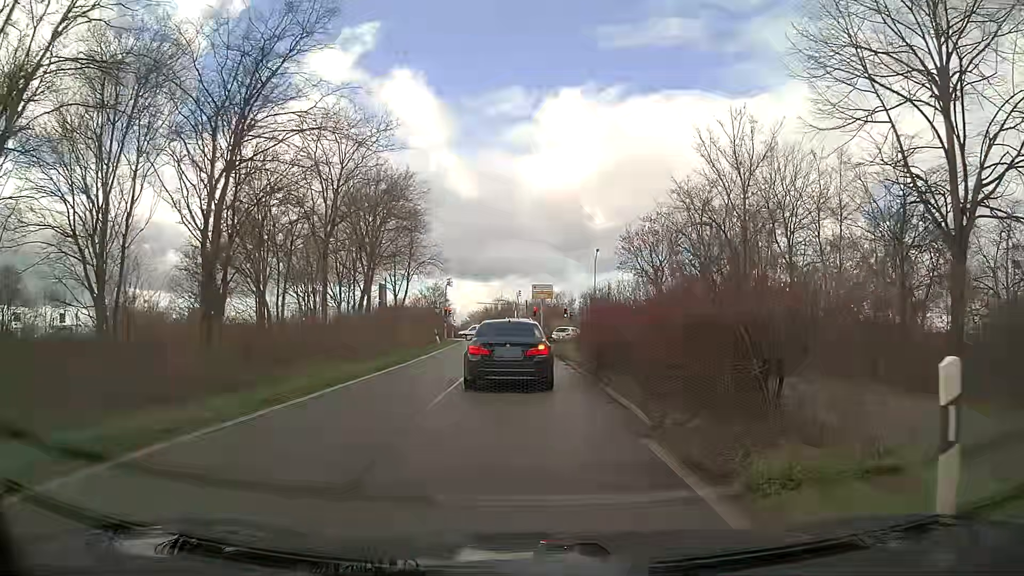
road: trunk_link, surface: asphalt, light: Day
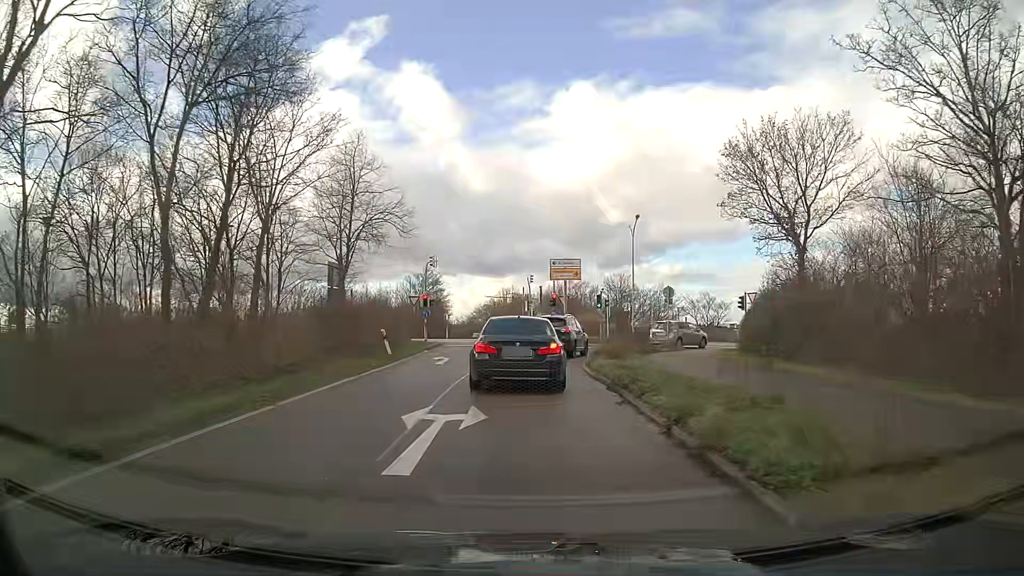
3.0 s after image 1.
(-0.4, +20.1) m; -2°
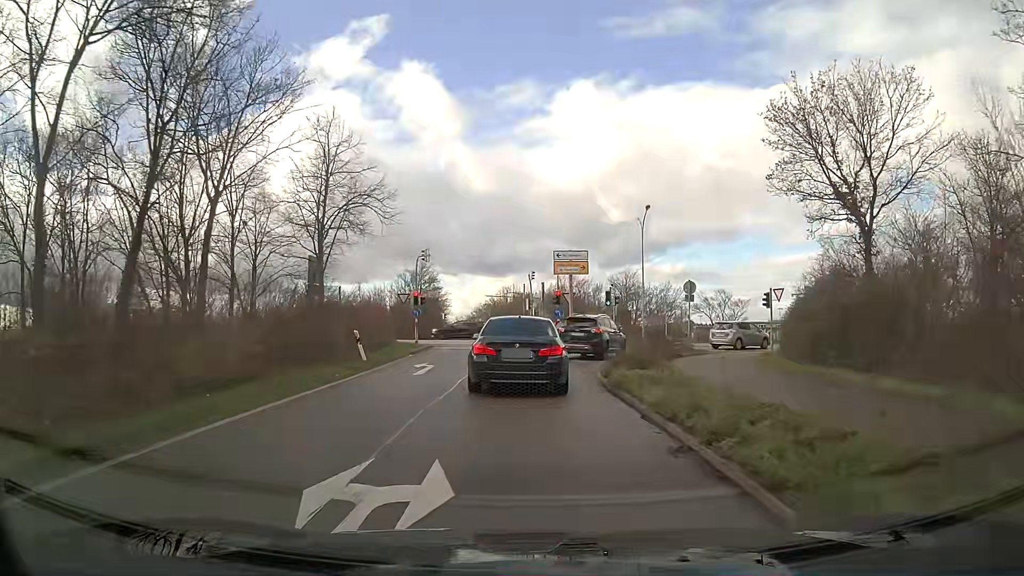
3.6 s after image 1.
(0.0, +4.3) m; 0°
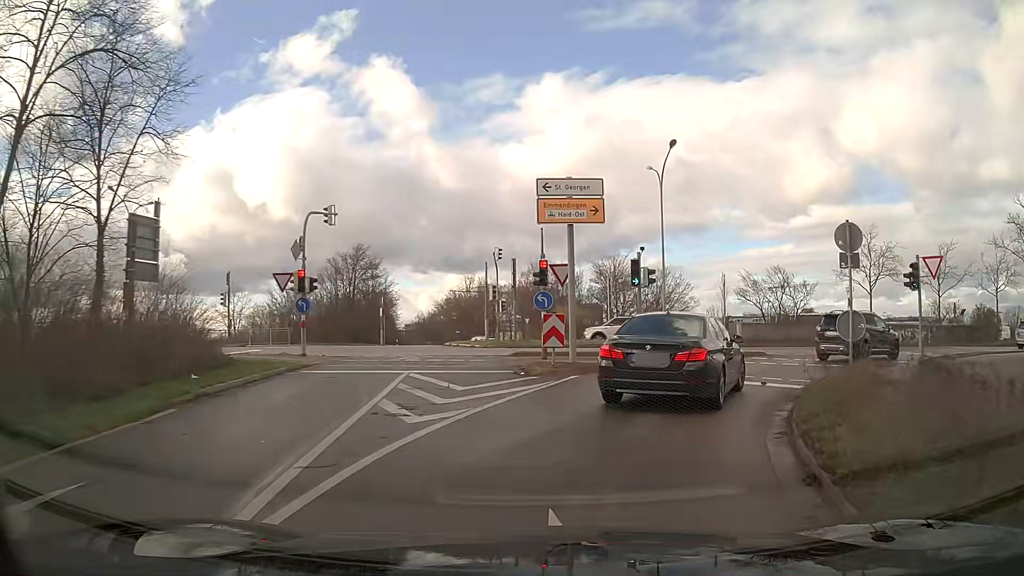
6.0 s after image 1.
(+0.4, +17.2) m; +6°
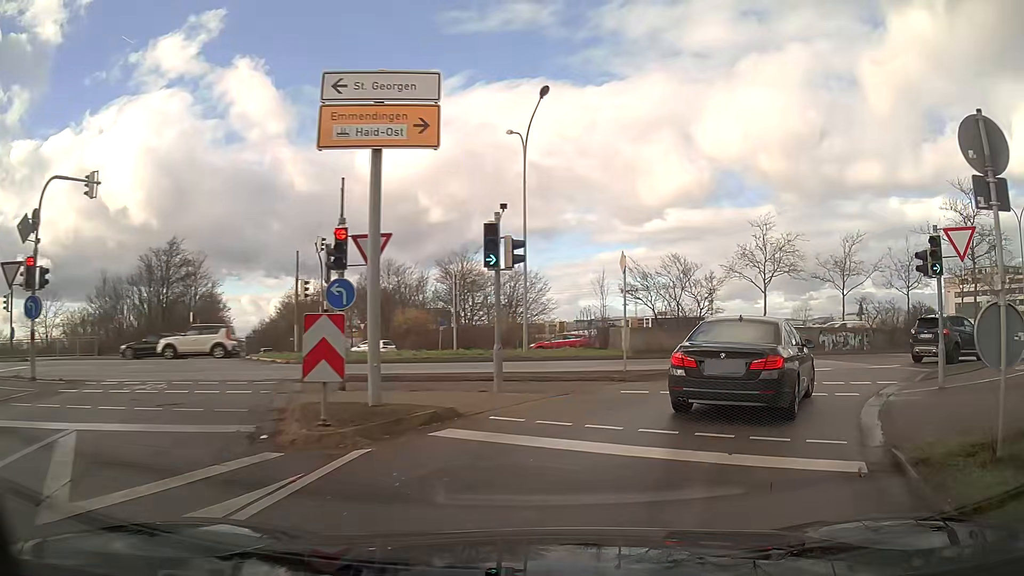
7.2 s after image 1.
(+1.0, +8.3) m; +15°
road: primary_link
